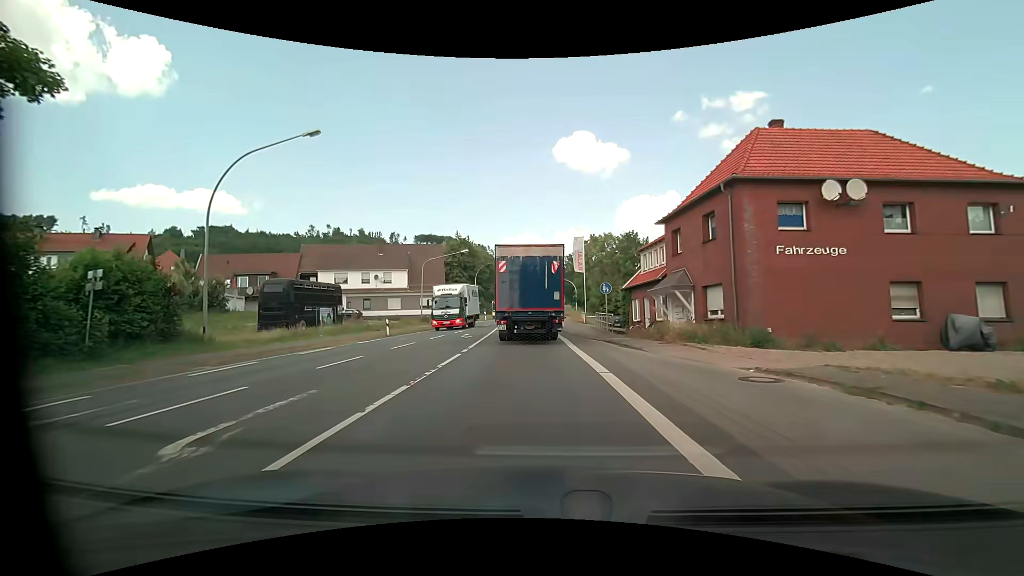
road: primary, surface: asphalt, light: Day
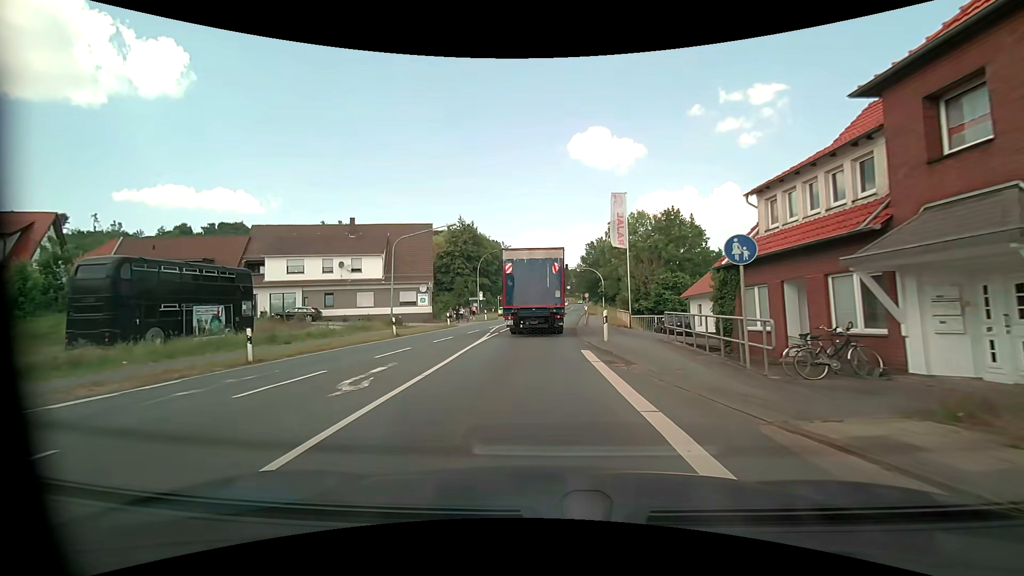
(-0.3, +16.5) m; -2°
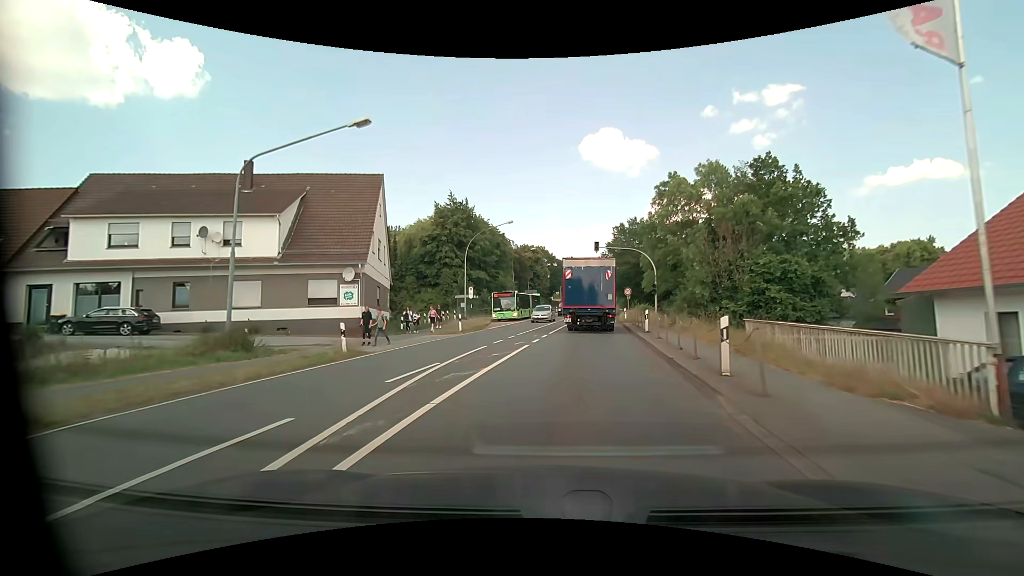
(-0.6, +22.7) m; -1°
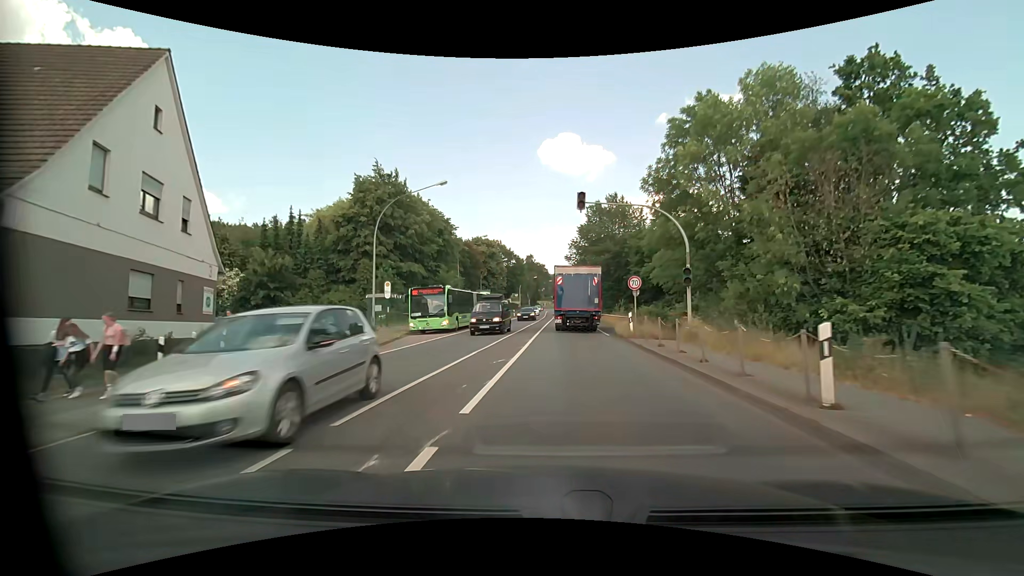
(+0.5, +18.0) m; +4°
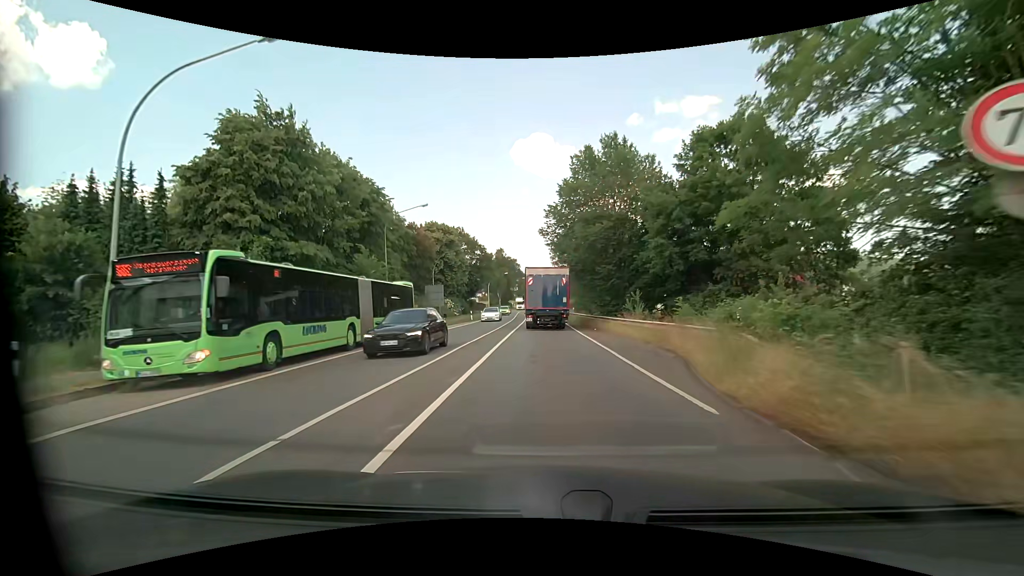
(+0.7, +19.5) m; +3°
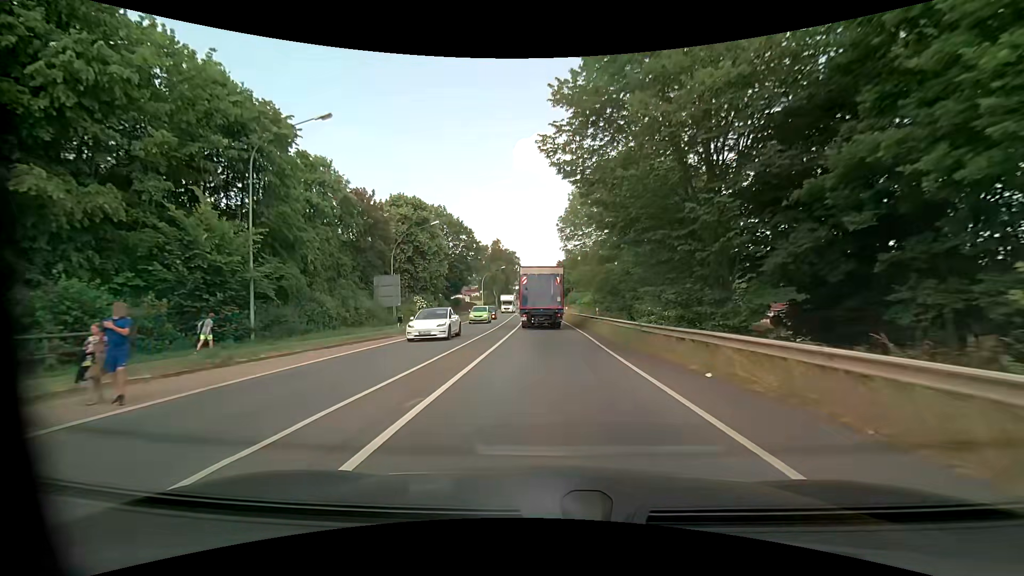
(-0.1, +21.1) m; 0°
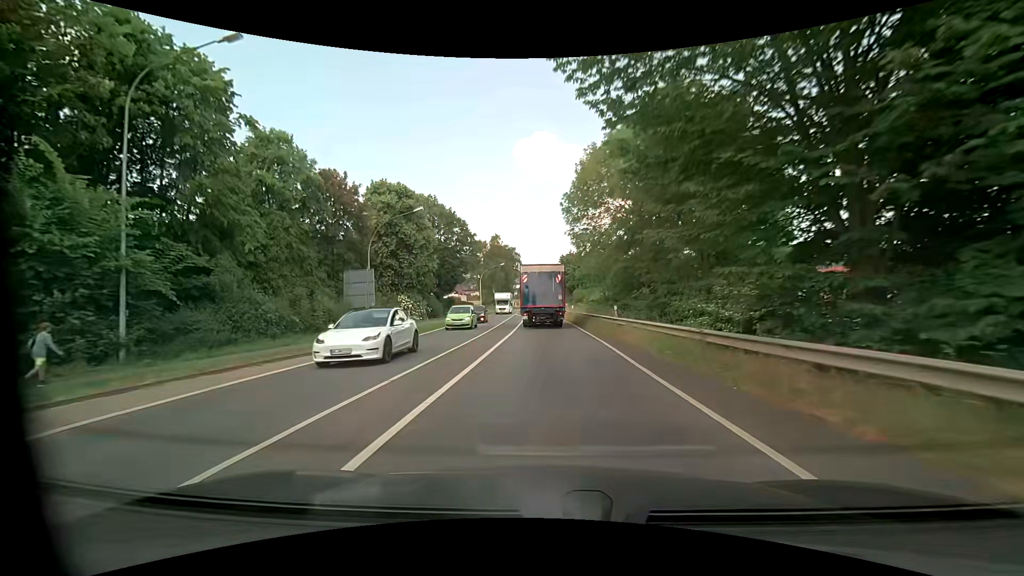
(0.0, +7.3) m; 0°
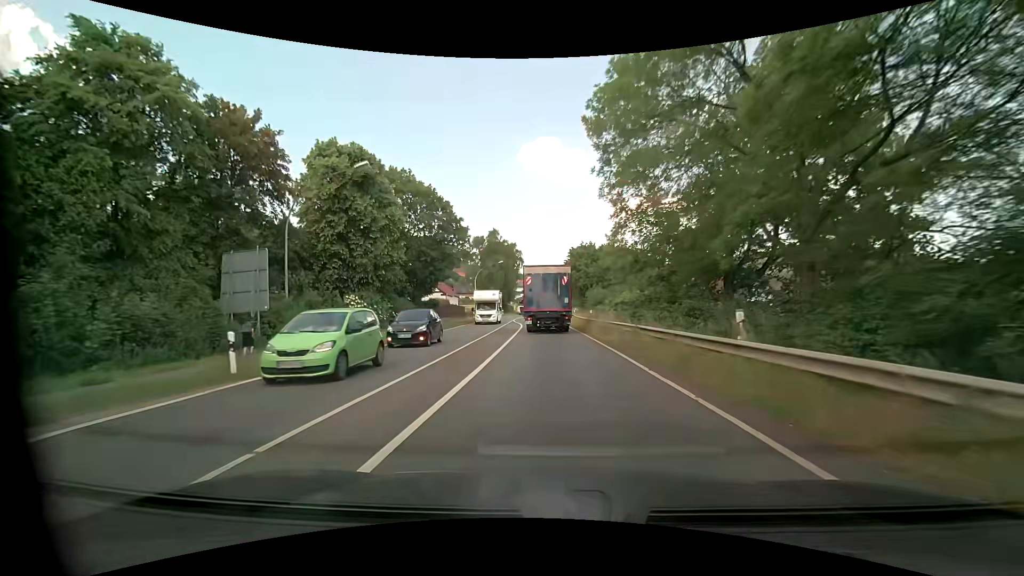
(-0.1, +15.0) m; 0°
(0, +10) (0, +20) (0, +30) (0, +40) (0, +50) (0, +60) (0, +70) (0, +80) (+1, +90) (+2, +100) m
